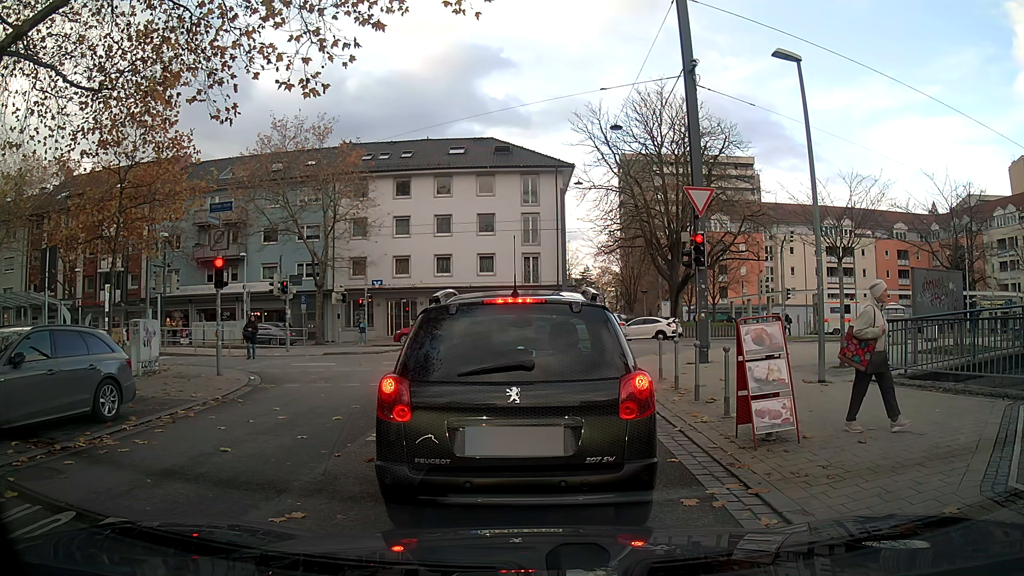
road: unclassified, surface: asphalt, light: Day
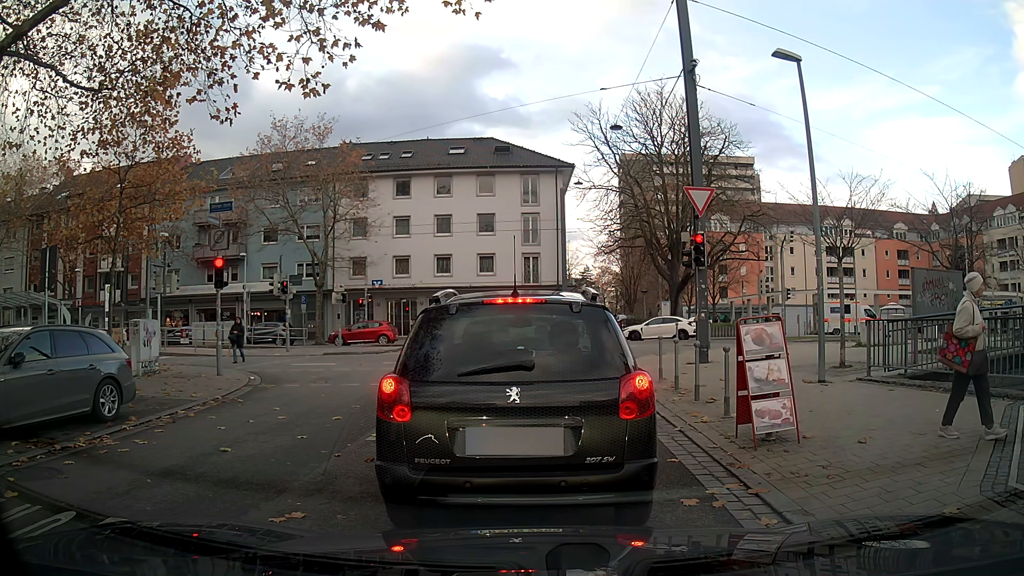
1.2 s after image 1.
(0.0, 0.0) m; 0°
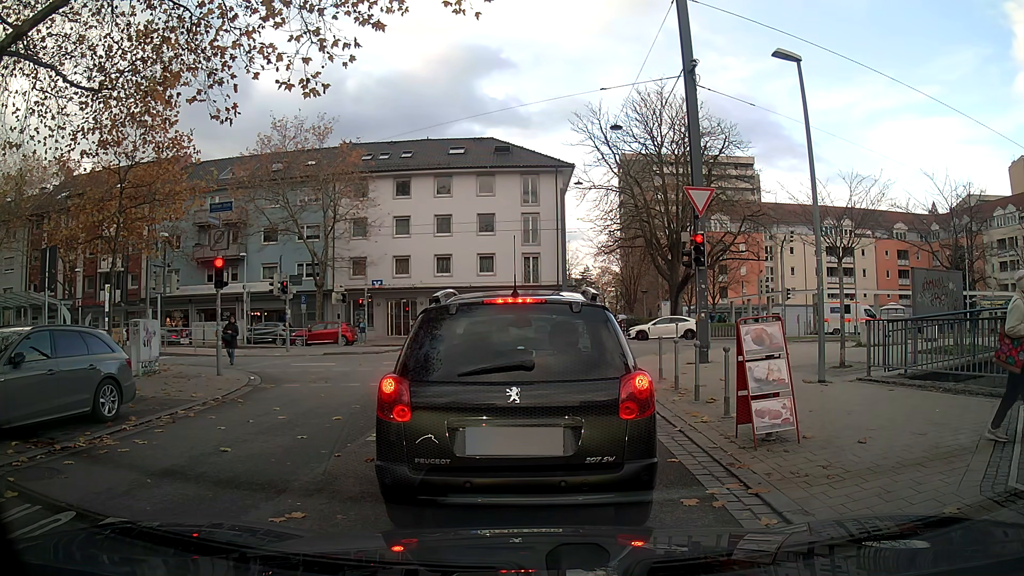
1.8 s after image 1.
(0.0, 0.0) m; 0°
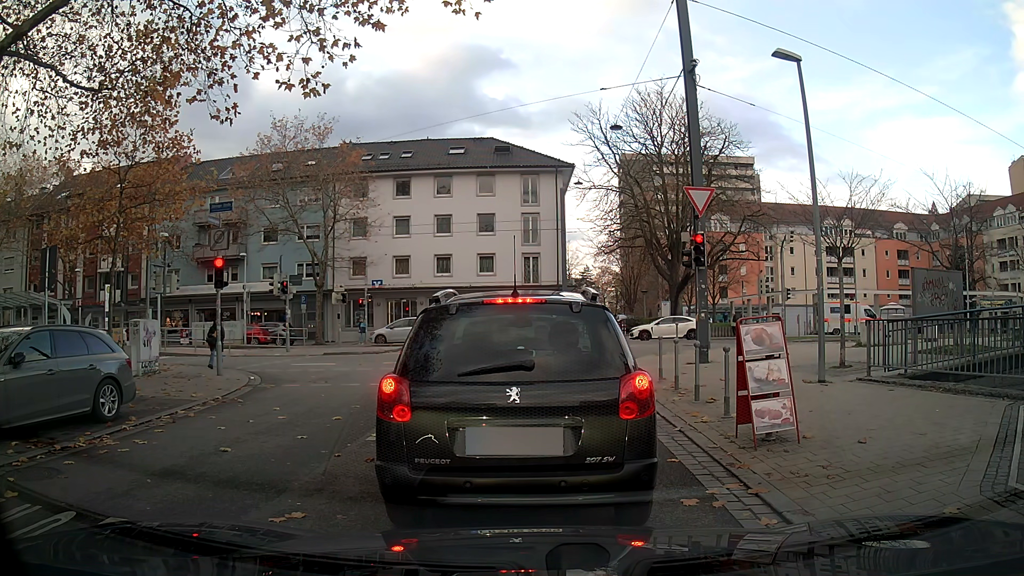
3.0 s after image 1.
(0.0, 0.0) m; 0°
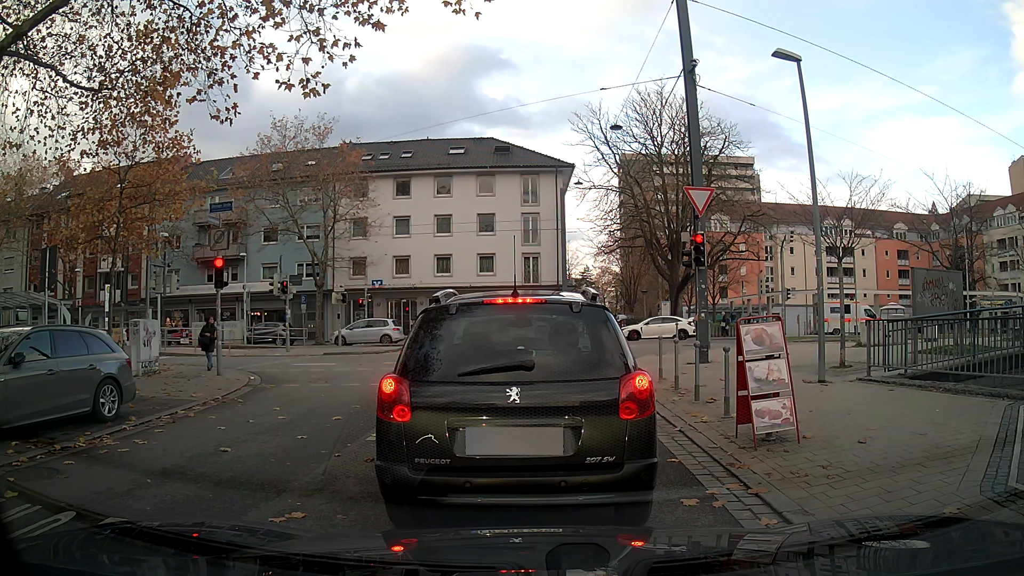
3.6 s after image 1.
(0.0, 0.0) m; 0°
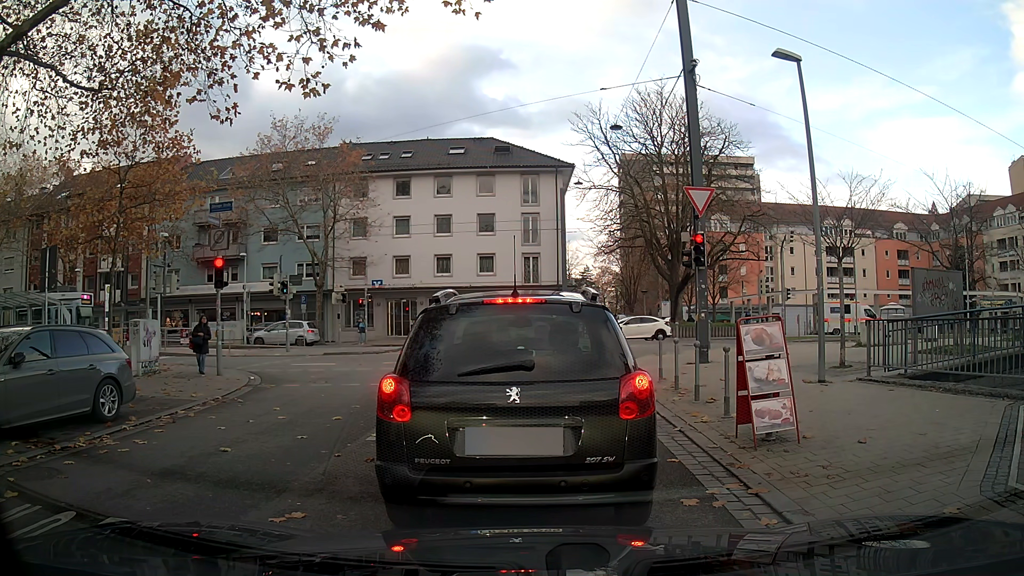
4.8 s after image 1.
(0.0, 0.0) m; 0°
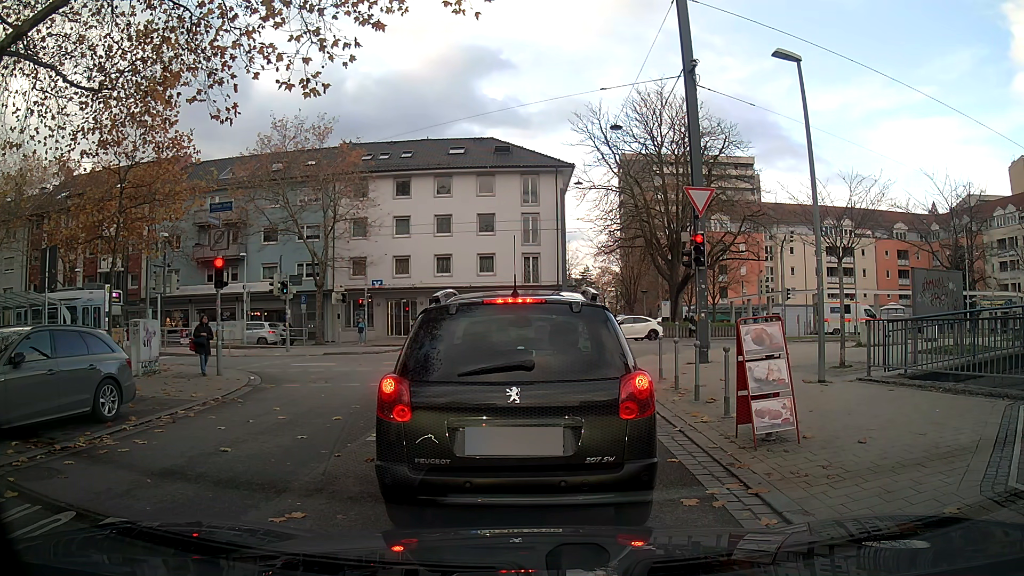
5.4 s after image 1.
(0.0, 0.0) m; 0°
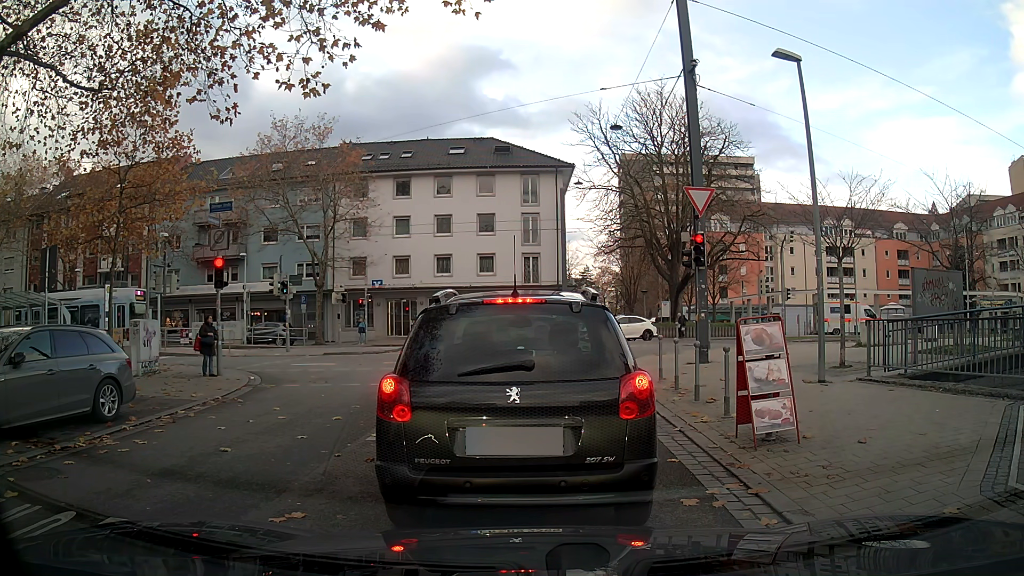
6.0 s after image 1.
(0.0, 0.0) m; 0°
(0, +10) (0, +20) (0, +30) (-5, +38) (-15, +39) (-25, +39) (-35, +38) (-45, +38) (-55, +38) (-65, +37) m
